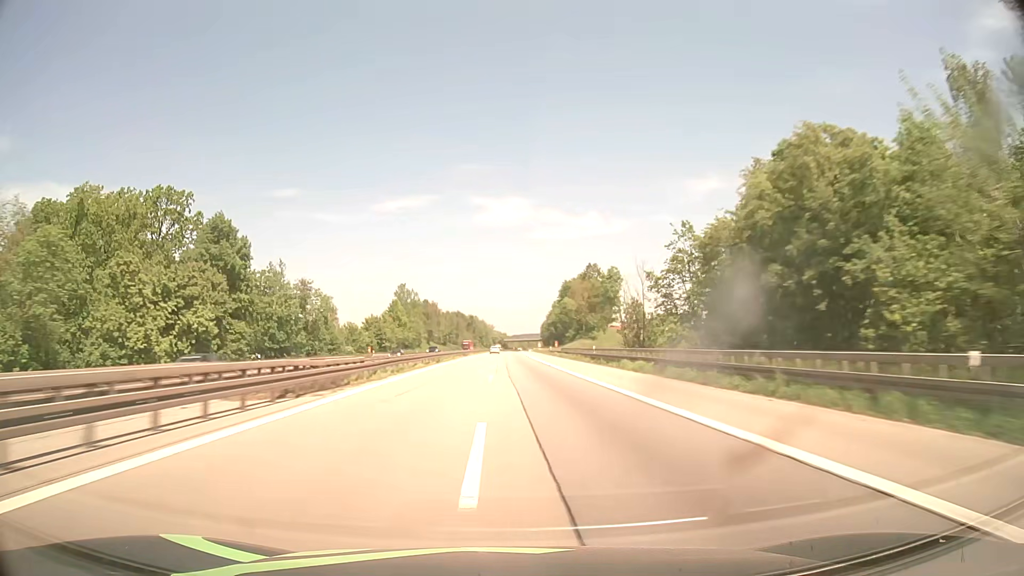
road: motorway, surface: asphalt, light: Day
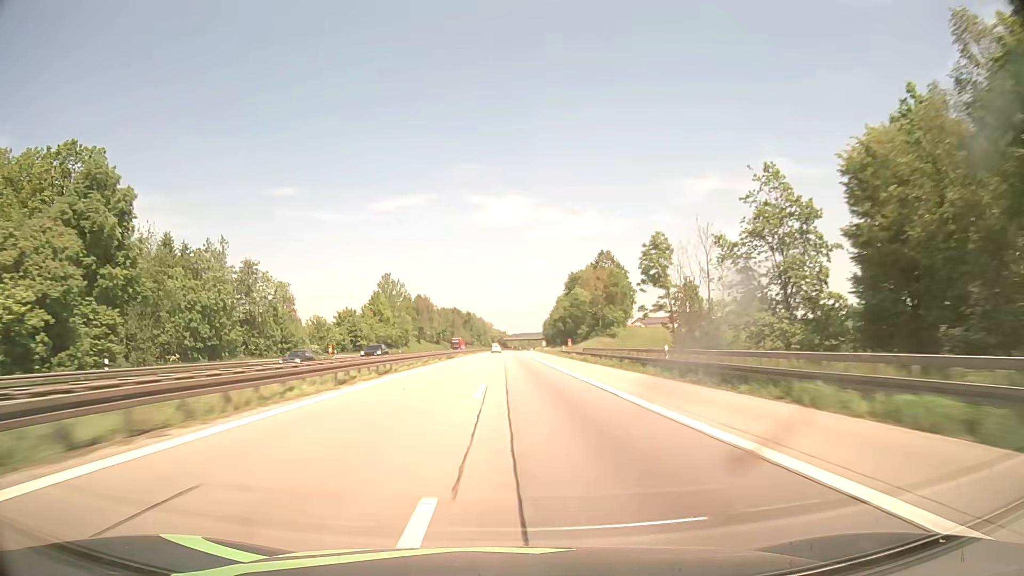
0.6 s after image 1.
(0.0, +24.8) m; 0°
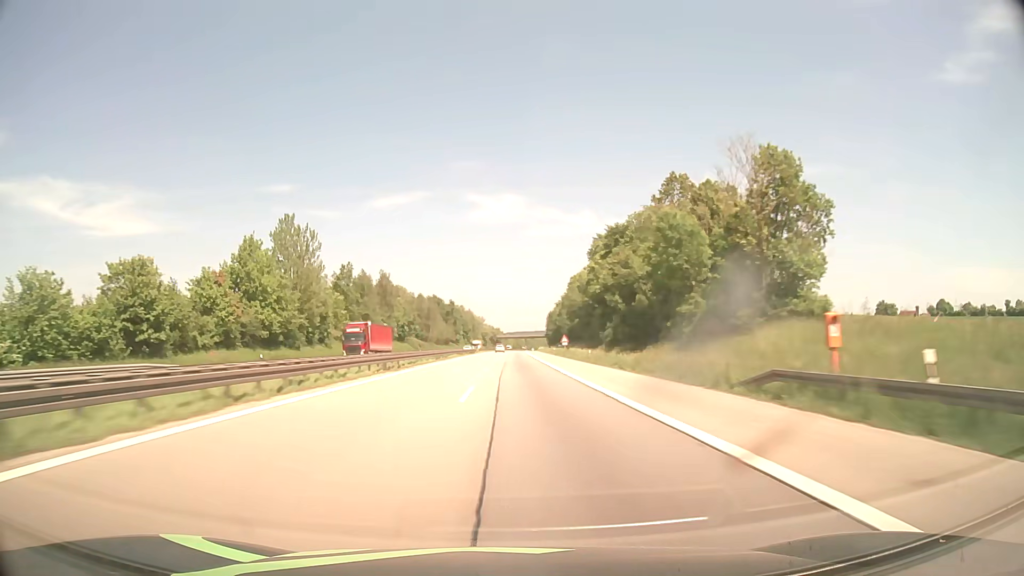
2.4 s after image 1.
(+0.3, +74.9) m; 0°
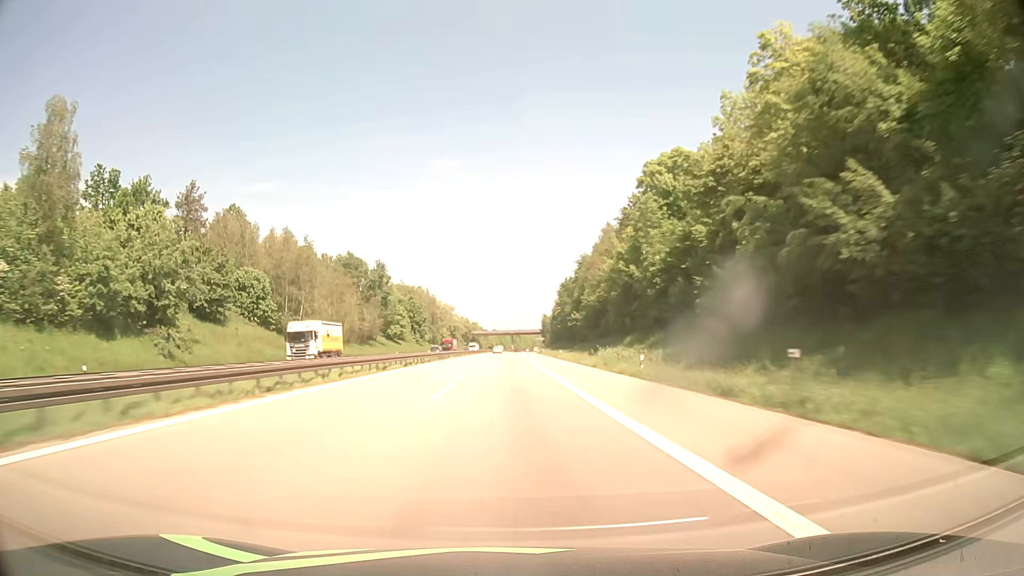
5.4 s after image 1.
(+1.9, +125.9) m; +2°
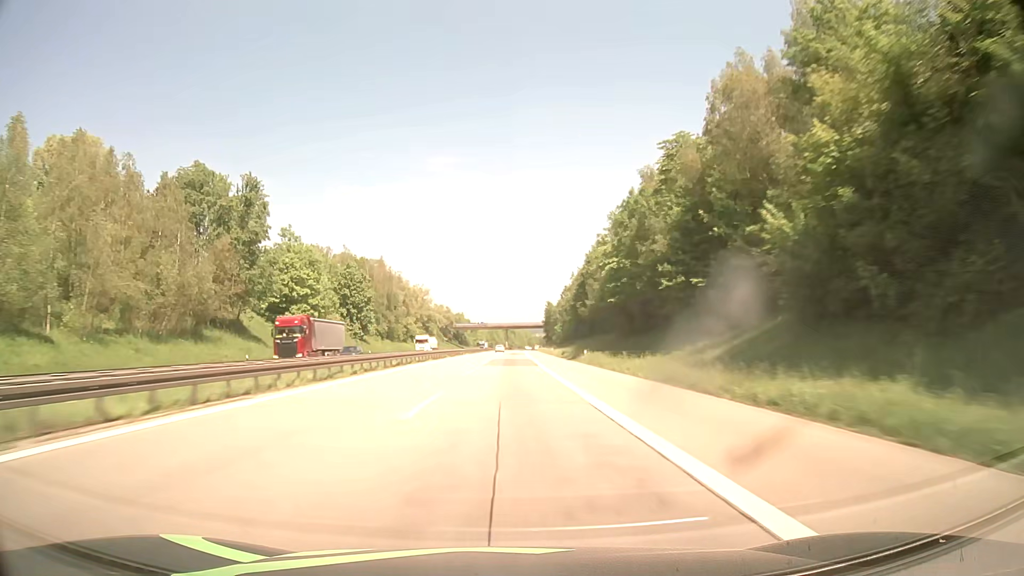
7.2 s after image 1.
(+0.2, +76.0) m; 0°
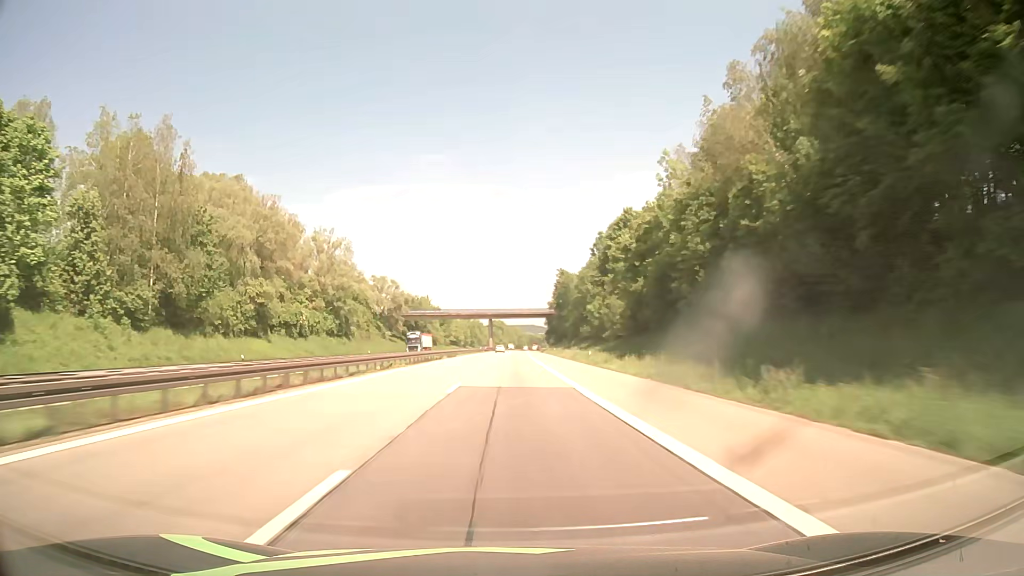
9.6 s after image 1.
(+1.1, +101.6) m; +1°
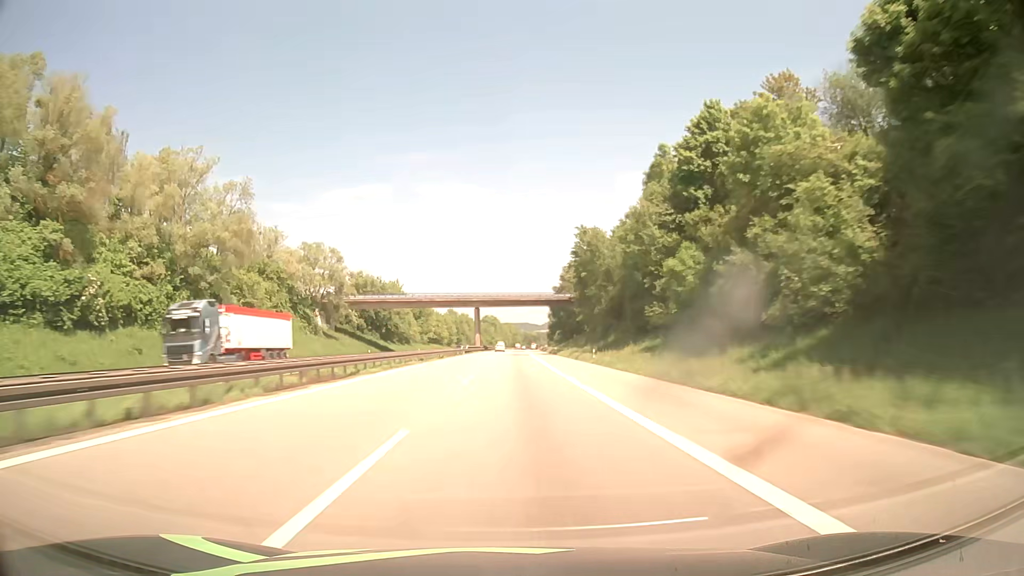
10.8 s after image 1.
(+0.2, +50.8) m; +1°
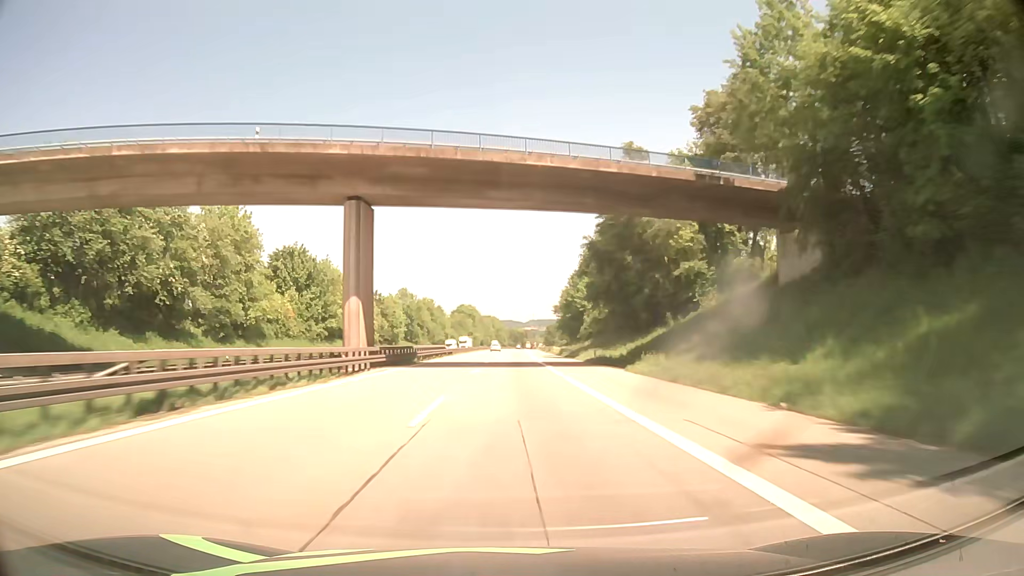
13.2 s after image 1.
(+1.1, +101.7) m; +1°
